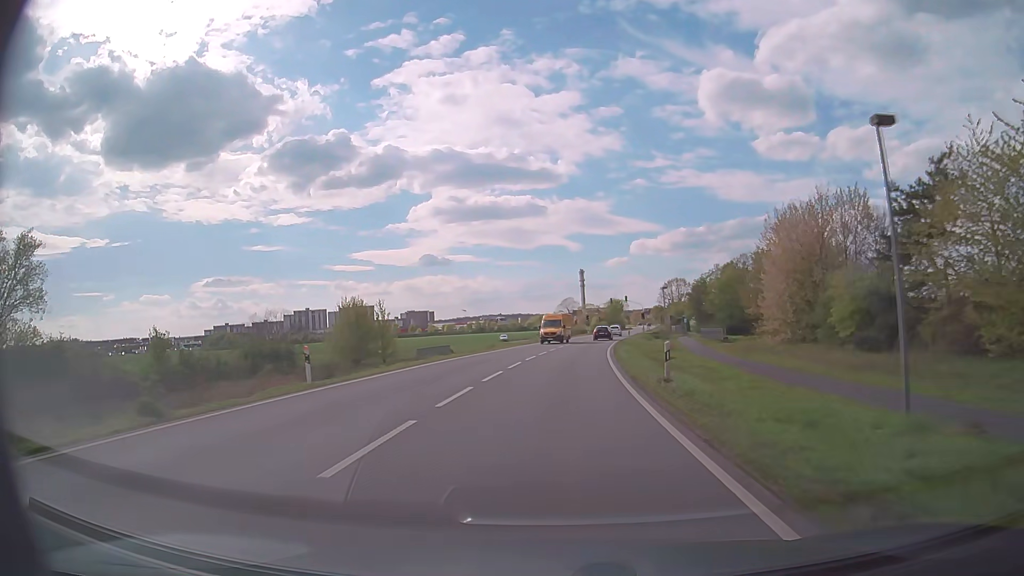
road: primary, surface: asphalt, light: Day
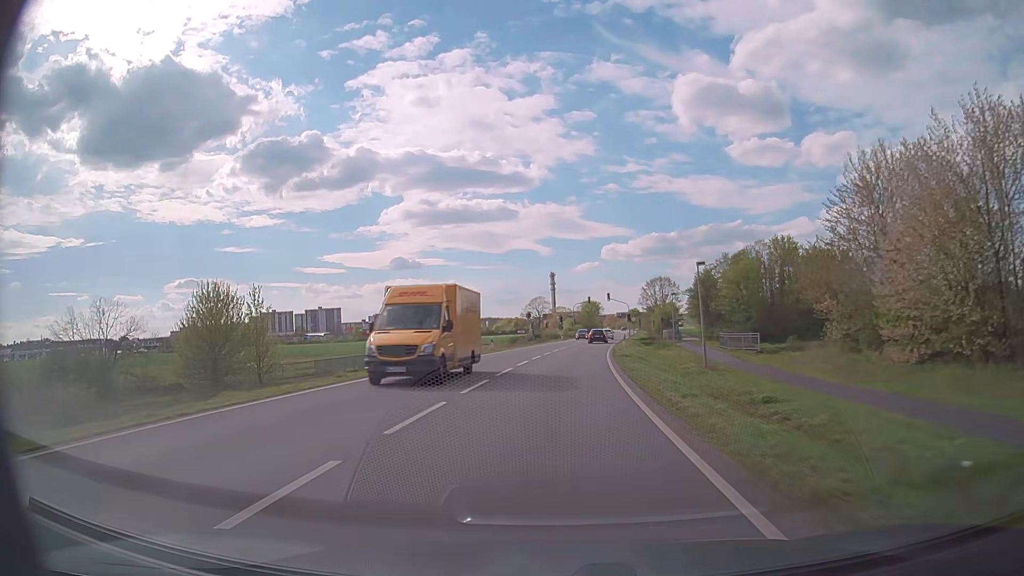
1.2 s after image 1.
(+0.5, +21.4) m; +3°
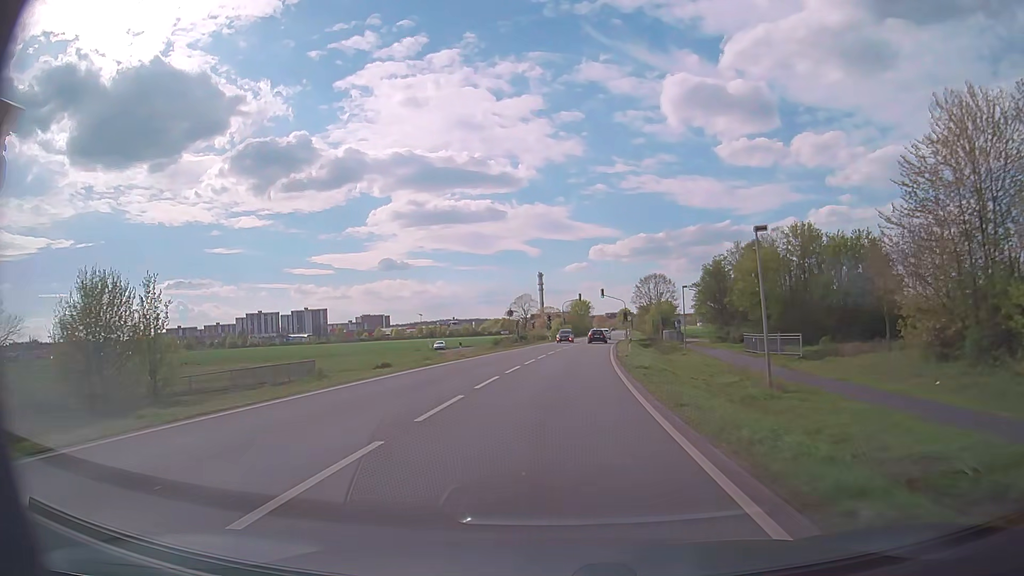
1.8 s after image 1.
(+0.1, +10.7) m; +1°
(0, +10) (0, +20) (+1, +30) (+2, +40) (+2, +50) (+3, +60) (+4, +70) (+6, +80) (+7, +90) (+8, +100) m
